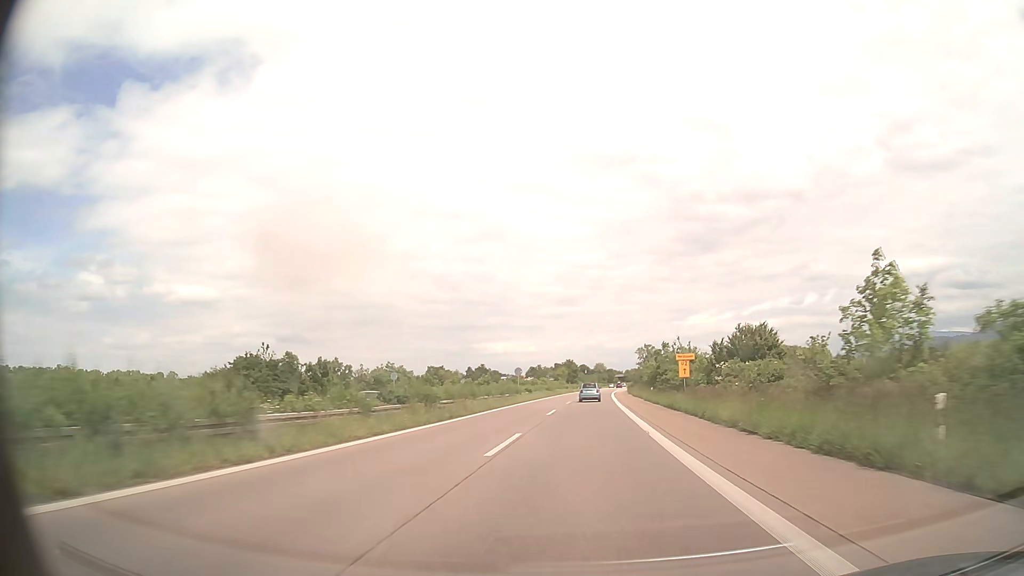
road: trunk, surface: asphalt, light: Day
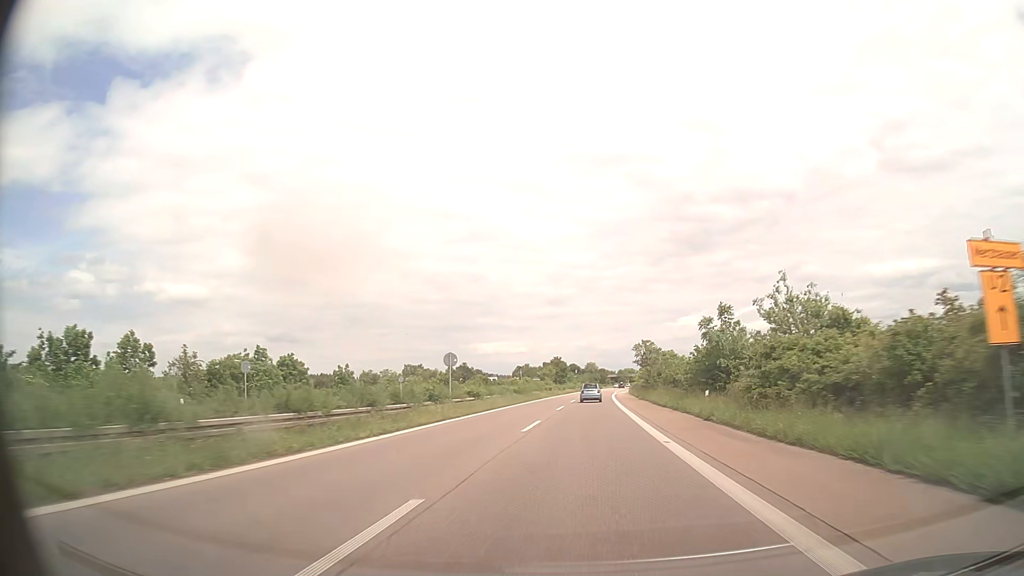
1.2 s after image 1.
(+0.2, +29.4) m; +1°
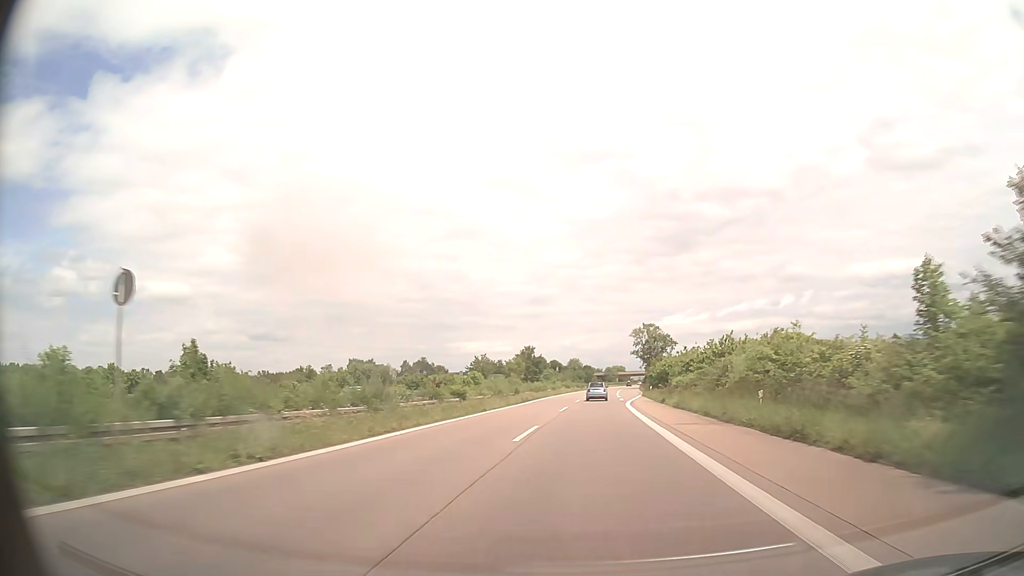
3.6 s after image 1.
(+0.8, +58.4) m; +1°
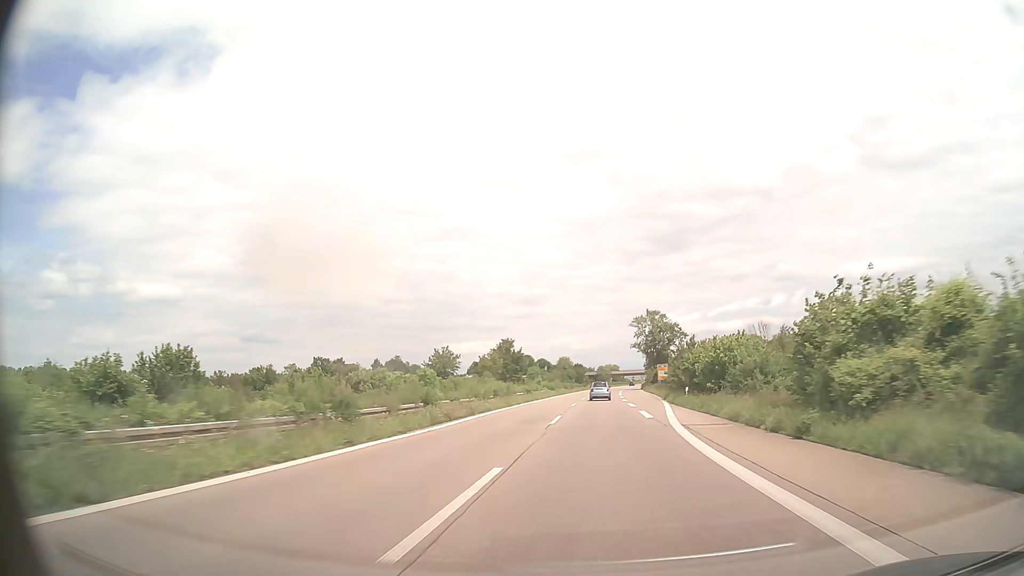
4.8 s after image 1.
(+0.2, +29.0) m; +1°
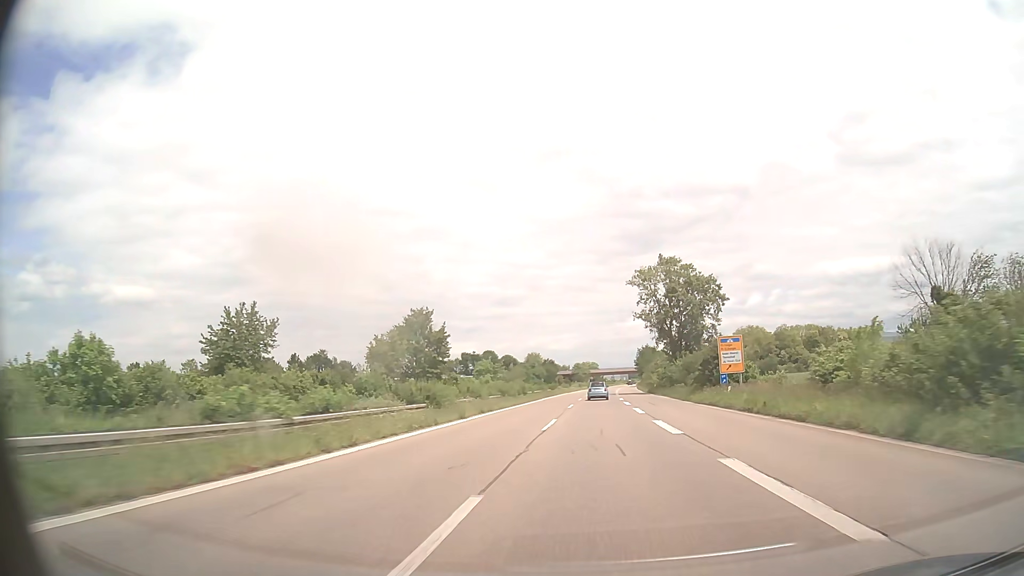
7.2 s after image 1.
(+1.0, +57.4) m; +2°
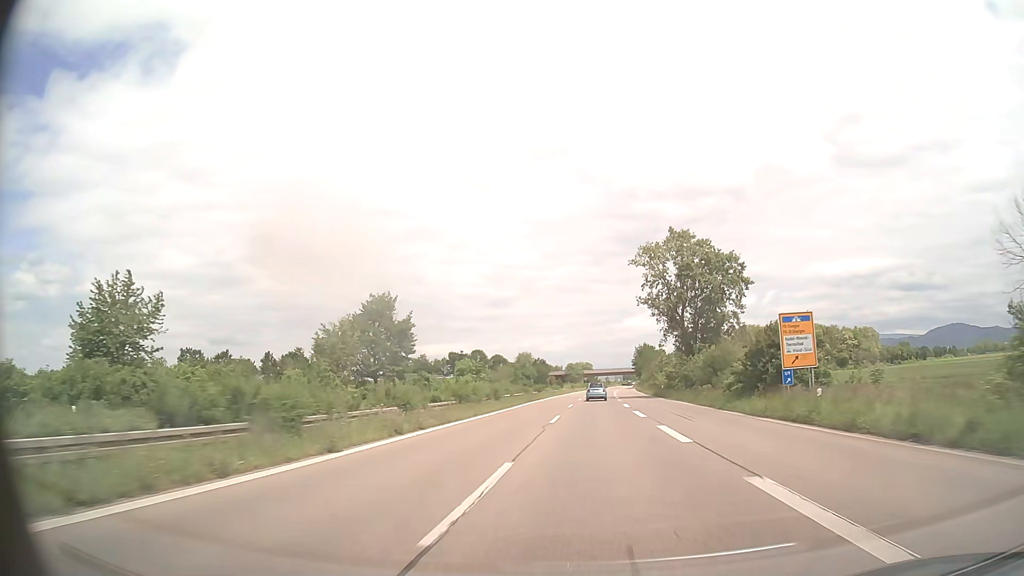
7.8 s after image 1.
(0.0, +14.2) m; 0°
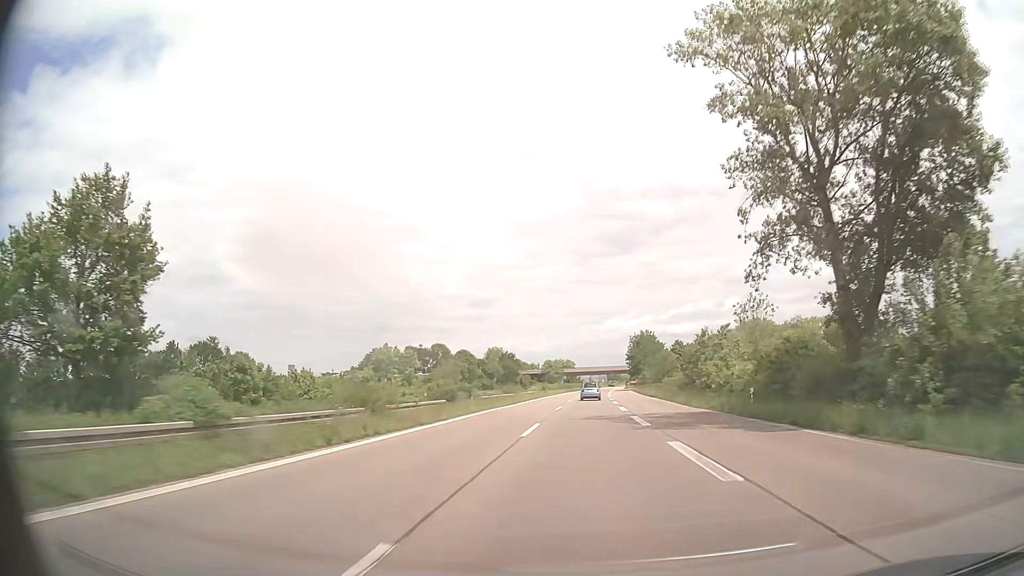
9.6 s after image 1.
(+0.6, +42.5) m; +2°
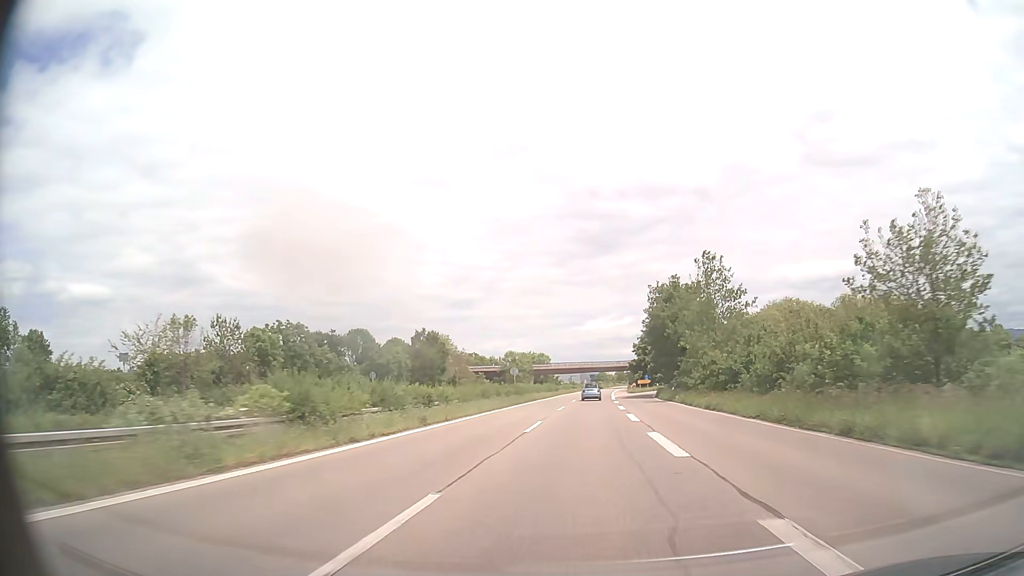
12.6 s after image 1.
(+0.8, +70.1) m; +2°
(0, +10) (0, +20) (0, +30) (0, +40) (+1, +50) (+1, +60) (+1, +70) (+2, +80) (+2, +90) (+3, +100) m
